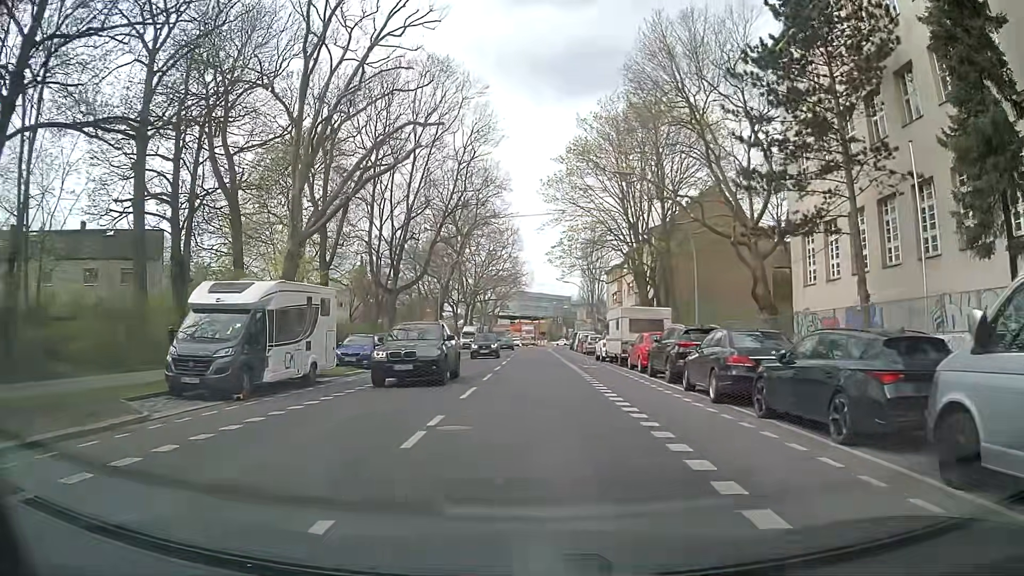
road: secondary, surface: asphalt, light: Day
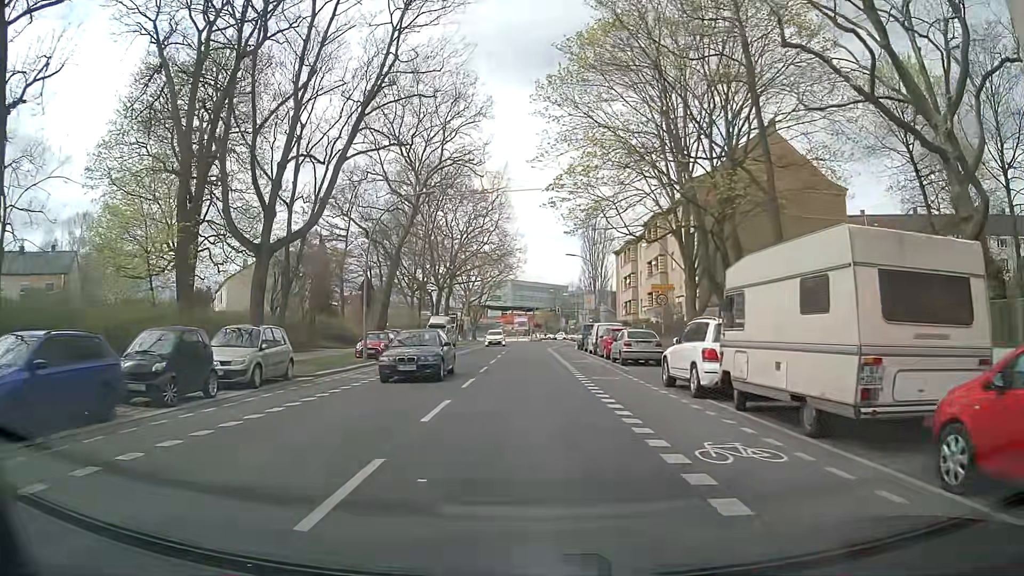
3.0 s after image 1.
(-0.1, +21.5) m; 0°
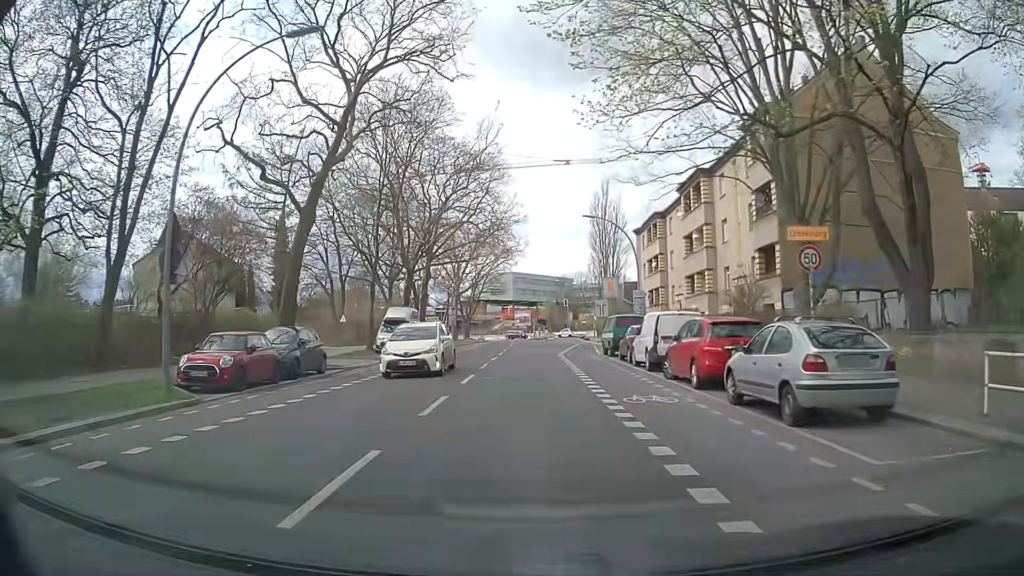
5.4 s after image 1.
(0.0, +17.6) m; 0°
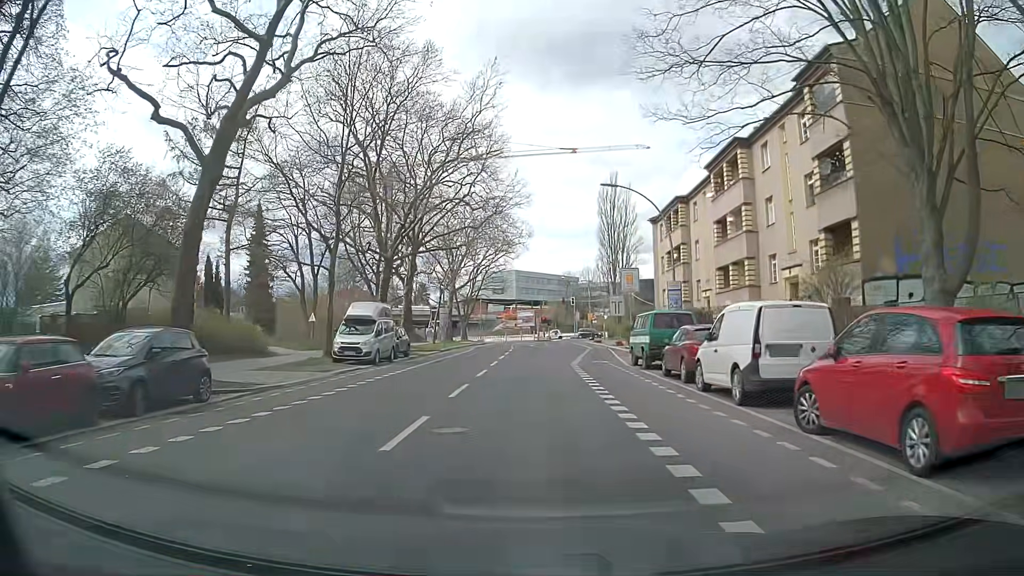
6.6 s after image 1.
(-0.1, +8.9) m; -2°
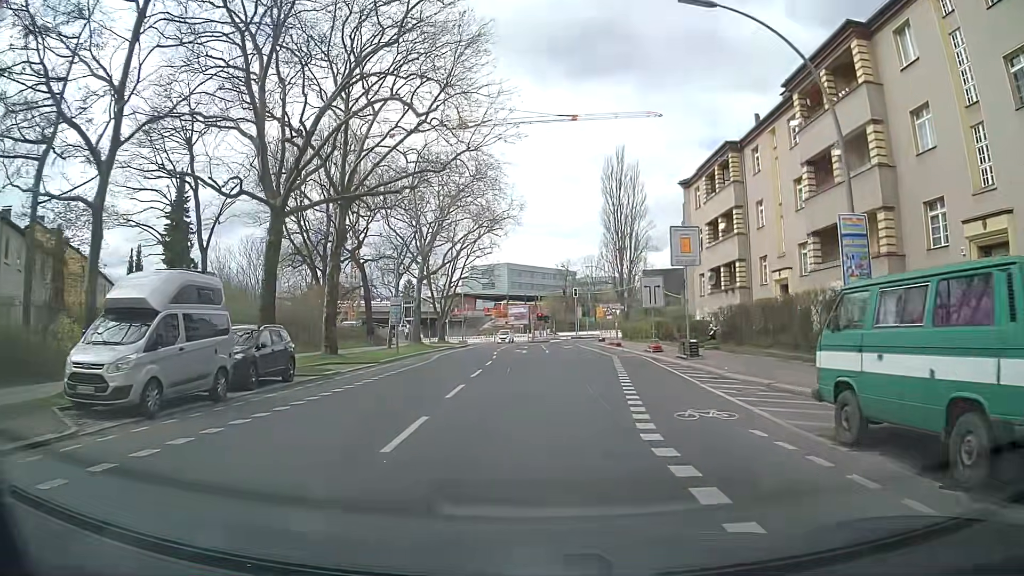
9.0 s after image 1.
(+0.3, +17.8) m; +1°
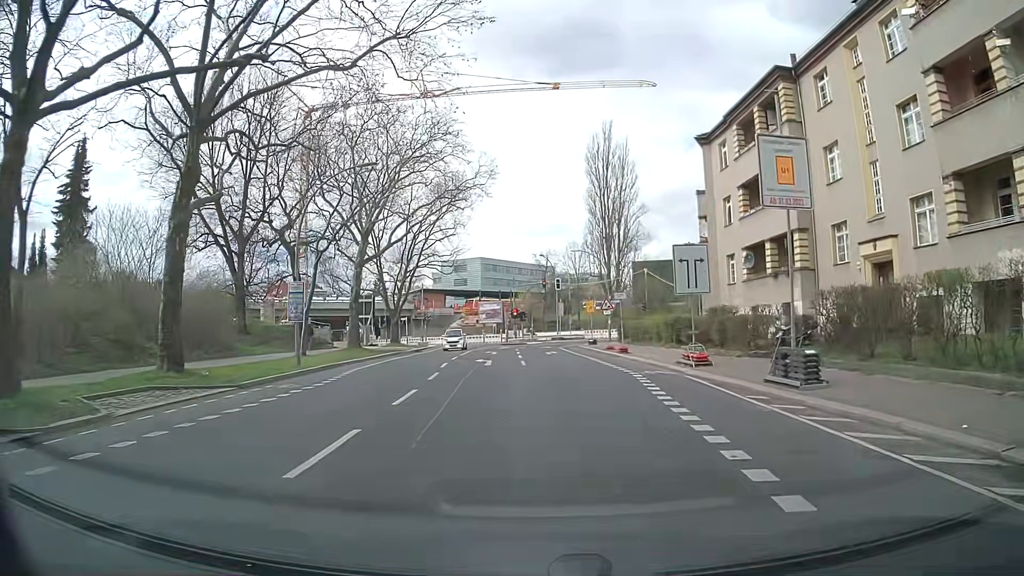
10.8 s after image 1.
(+0.3, +13.3) m; +2°
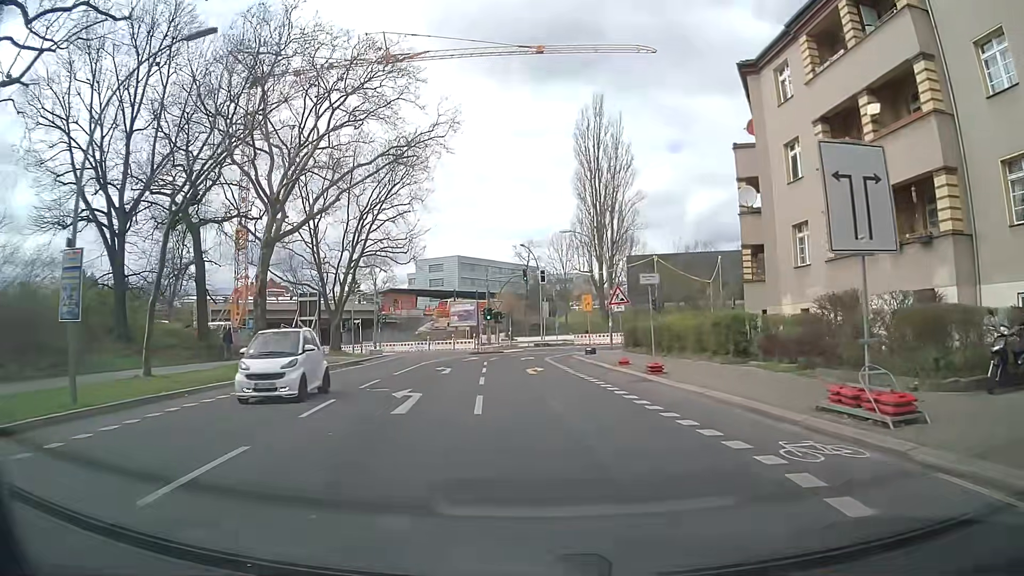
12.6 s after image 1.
(+0.1, +13.2) m; +1°
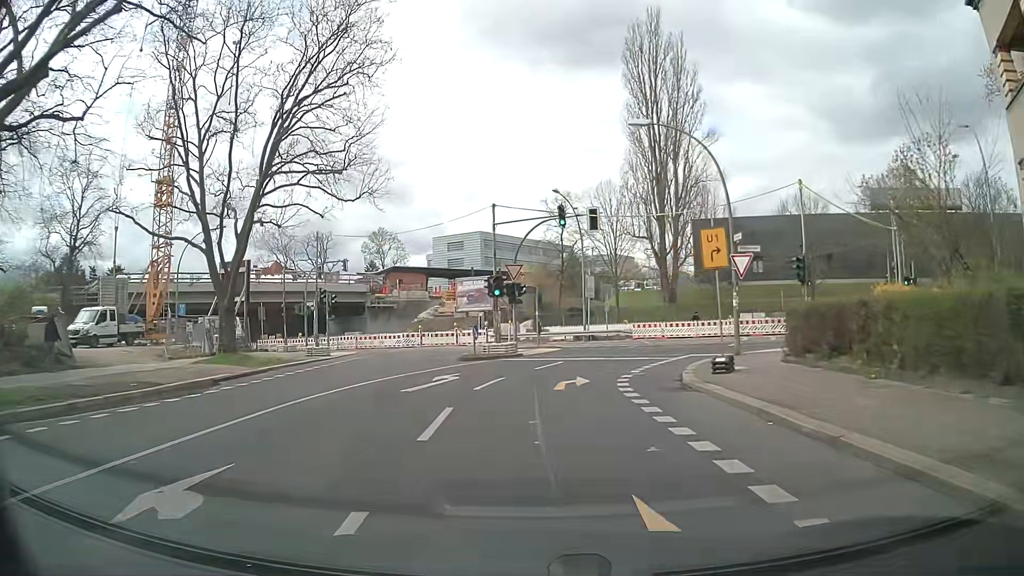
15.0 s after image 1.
(-0.4, +21.6) m; -3°
(0, +10) (+1, +20) (+6, +28) (+16, +29) (+25, +26) (+34, +21) (+43, +17) (+53, +13) (+62, +9) (+71, +5) m
